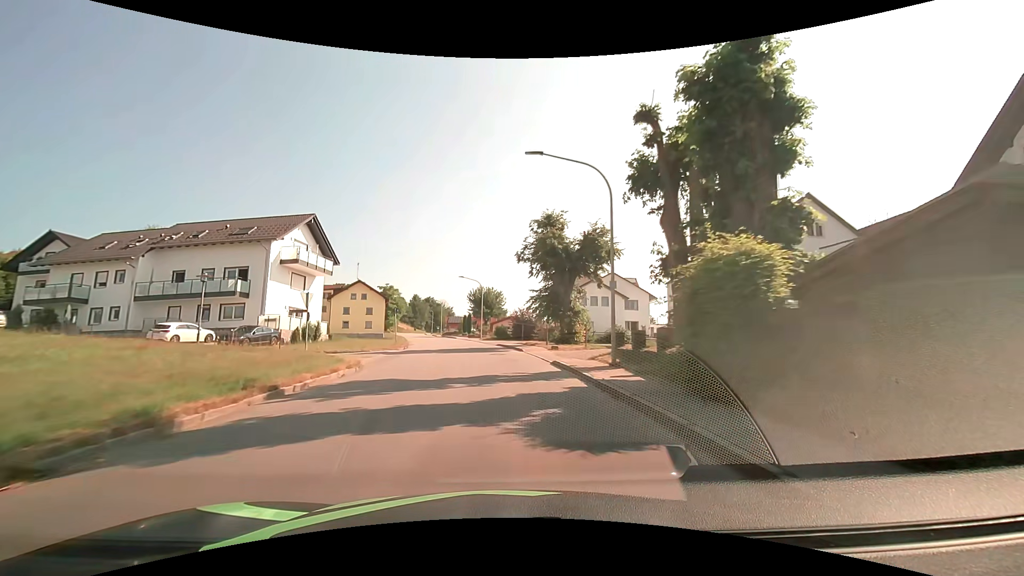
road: tertiary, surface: asphalt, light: Day
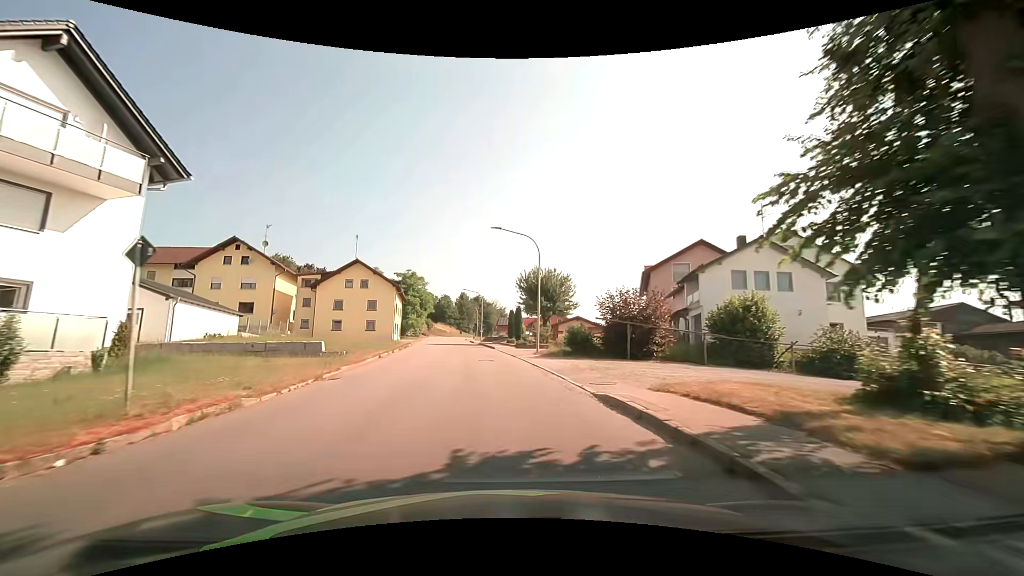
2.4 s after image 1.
(-1.5, +29.9) m; -7°
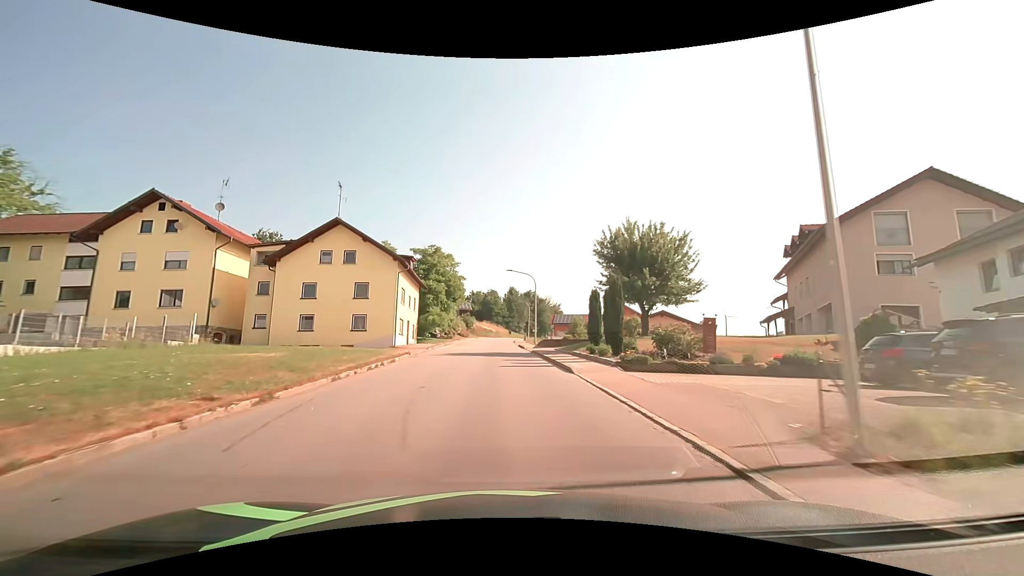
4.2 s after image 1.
(-1.2, +22.7) m; -6°
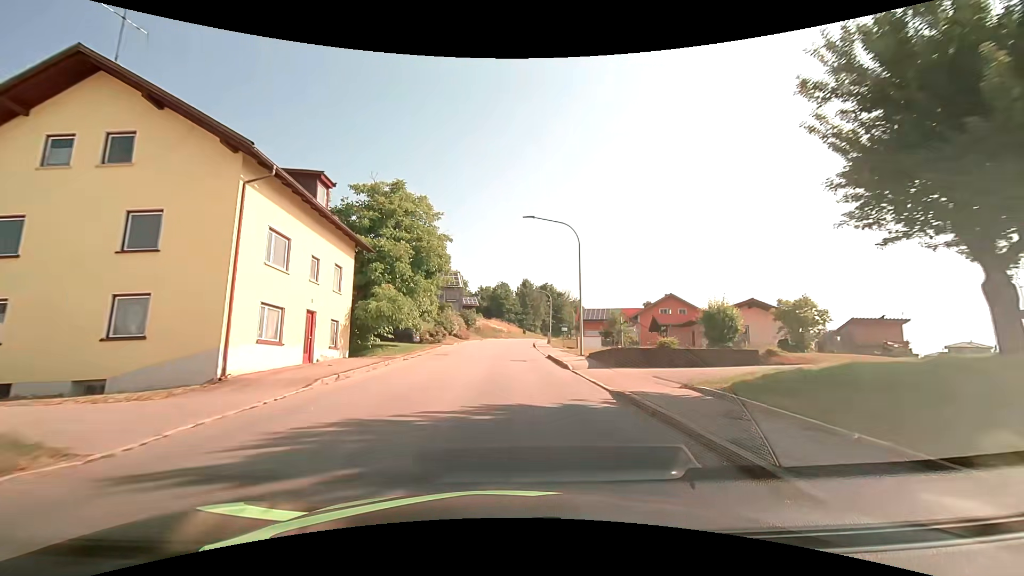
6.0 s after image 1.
(-0.4, +22.9) m; -2°
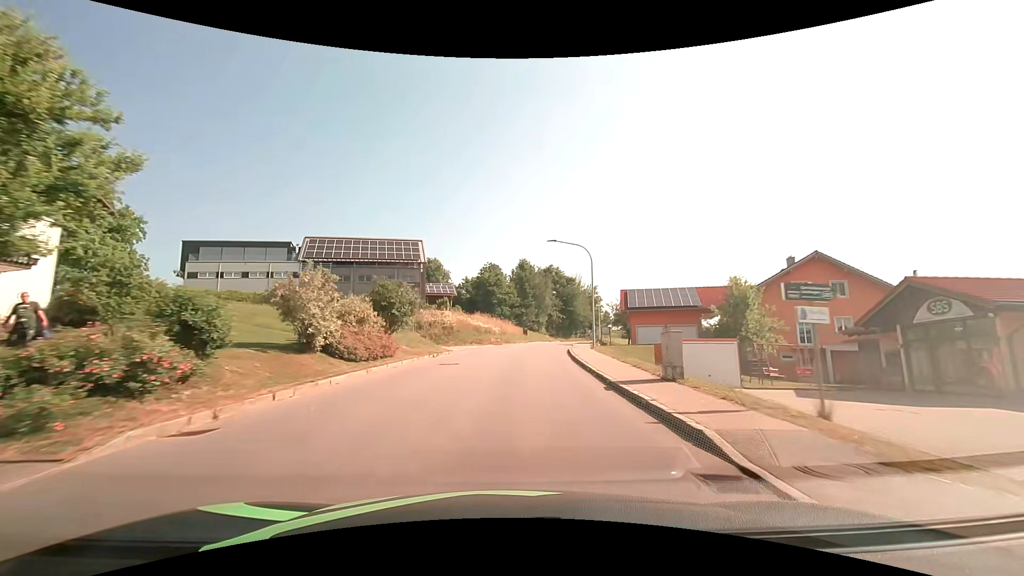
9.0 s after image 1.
(+0.2, +38.3) m; +1°
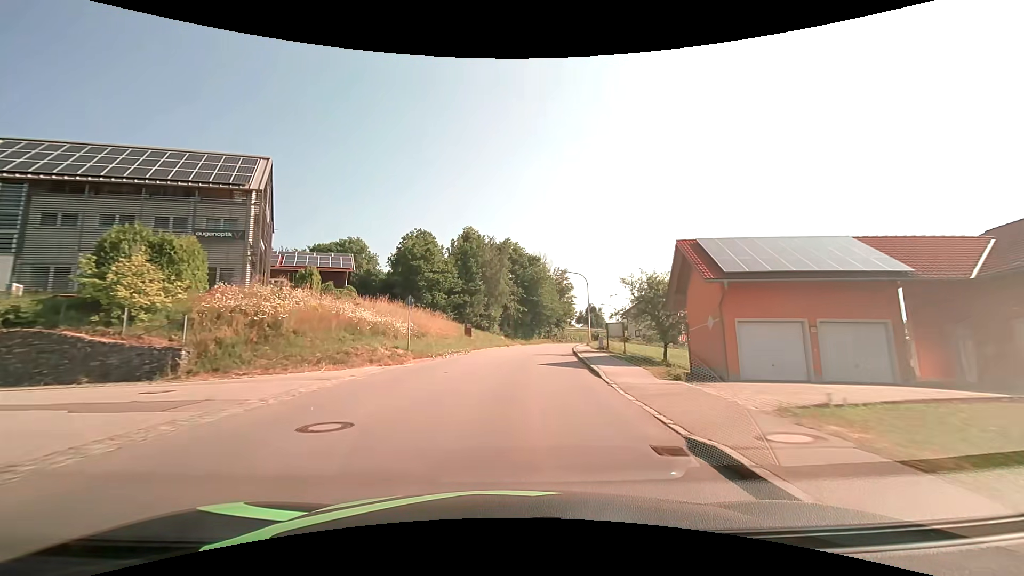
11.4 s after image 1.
(+1.4, +30.4) m; +6°
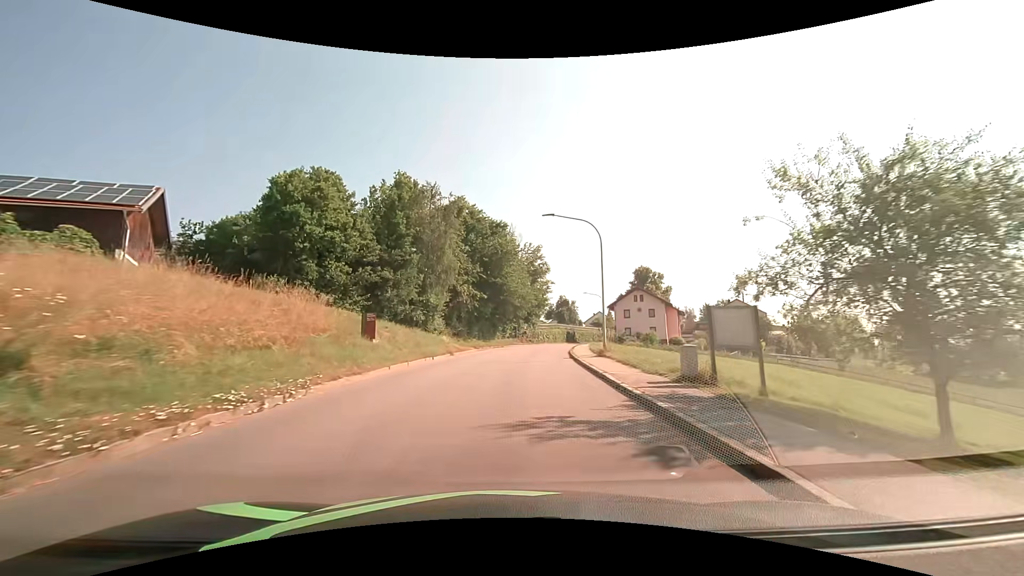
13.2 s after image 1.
(+0.9, +22.9) m; +5°
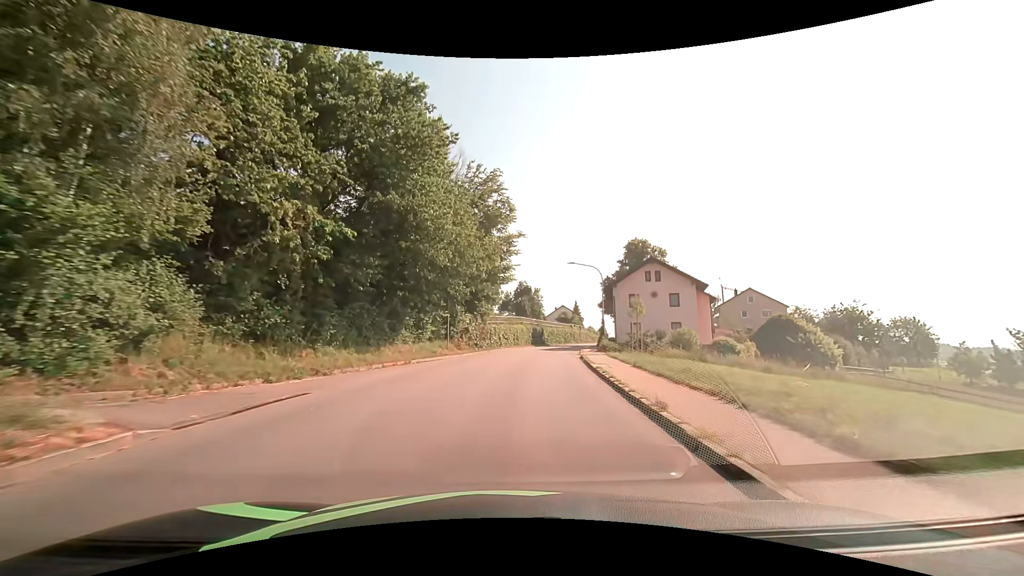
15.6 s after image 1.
(+1.4, +30.7) m; +5°
(0, +10) (+1, +20) (+2, +30) (+3, +40) (+6, +50) (+8, +59) (+11, +69) (+14, +78) (+17, +88) (+20, +97) m
